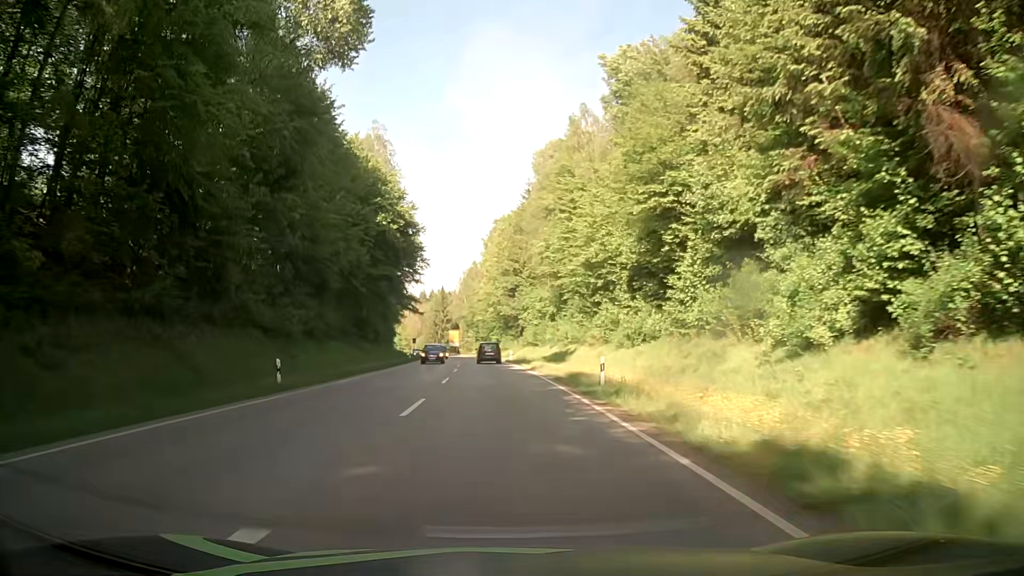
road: secondary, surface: asphalt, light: Day
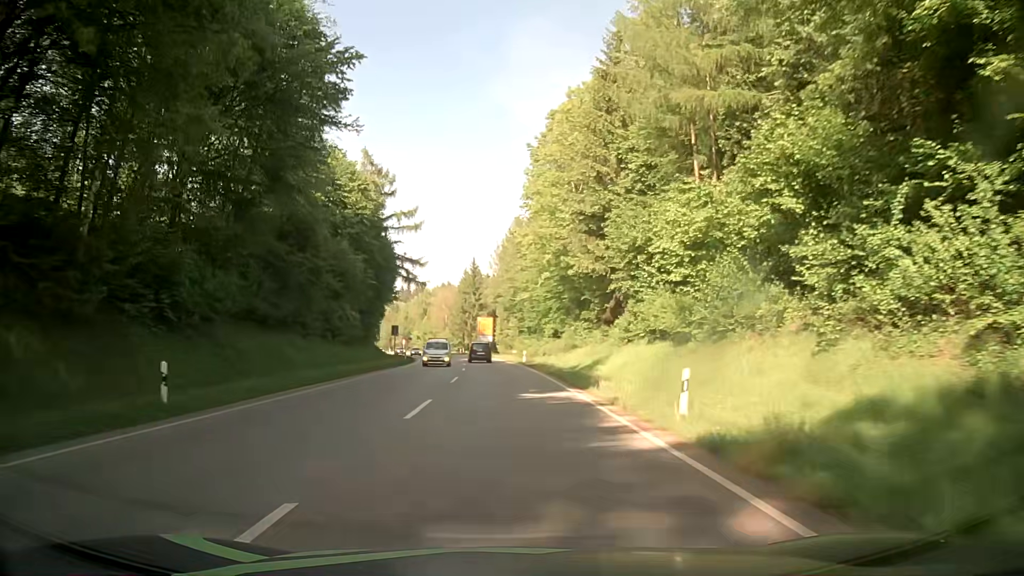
(-1.7, +55.8) m; -4°
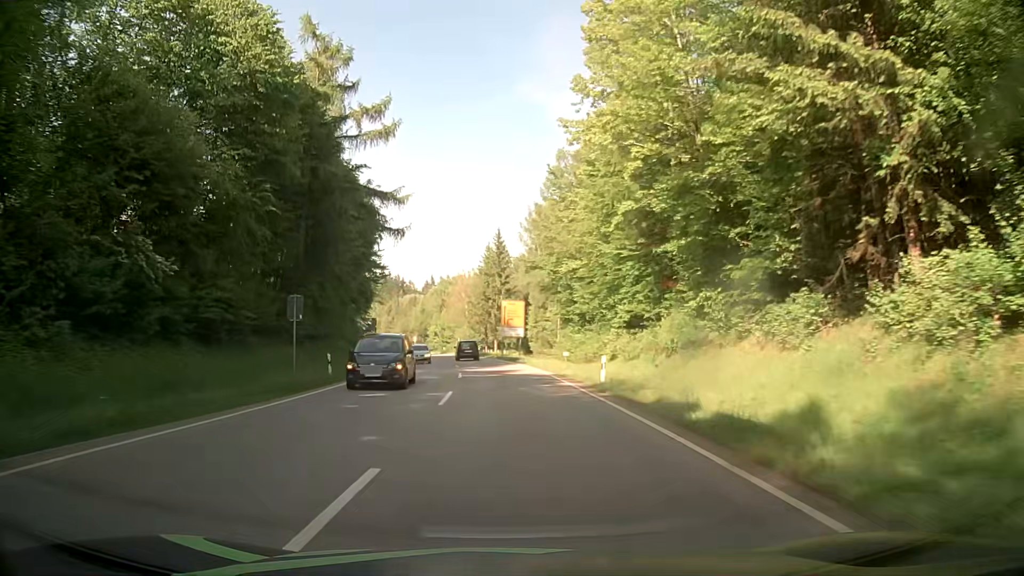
(-0.4, +33.5) m; -2°
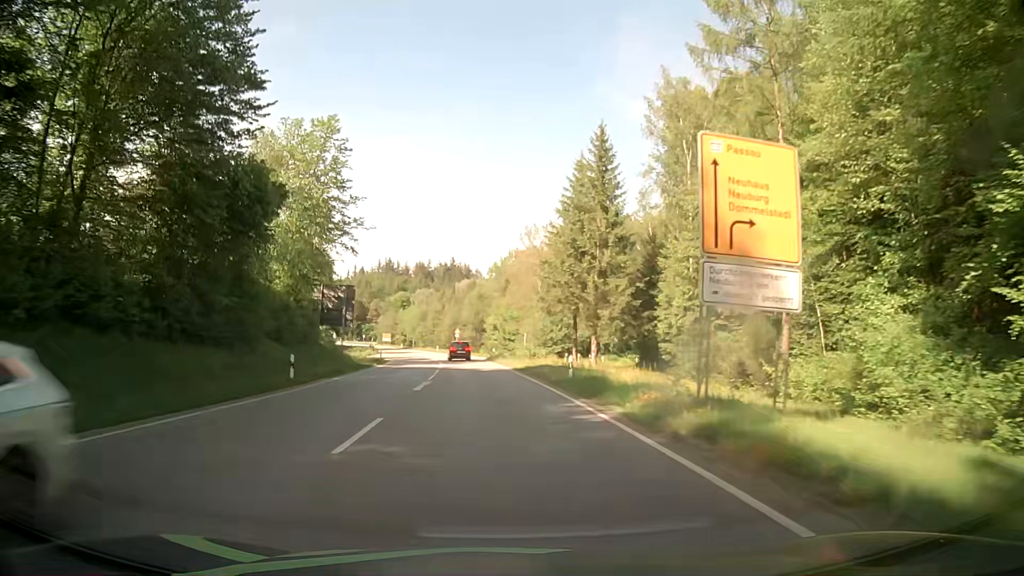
(-3.1, +55.2) m; -7°
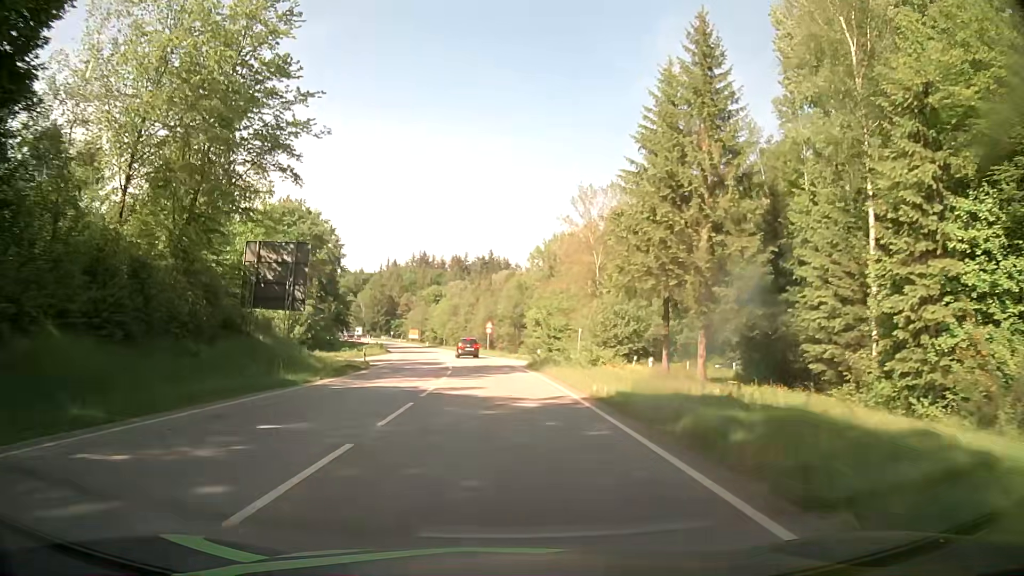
(-0.7, +22.1) m; -4°
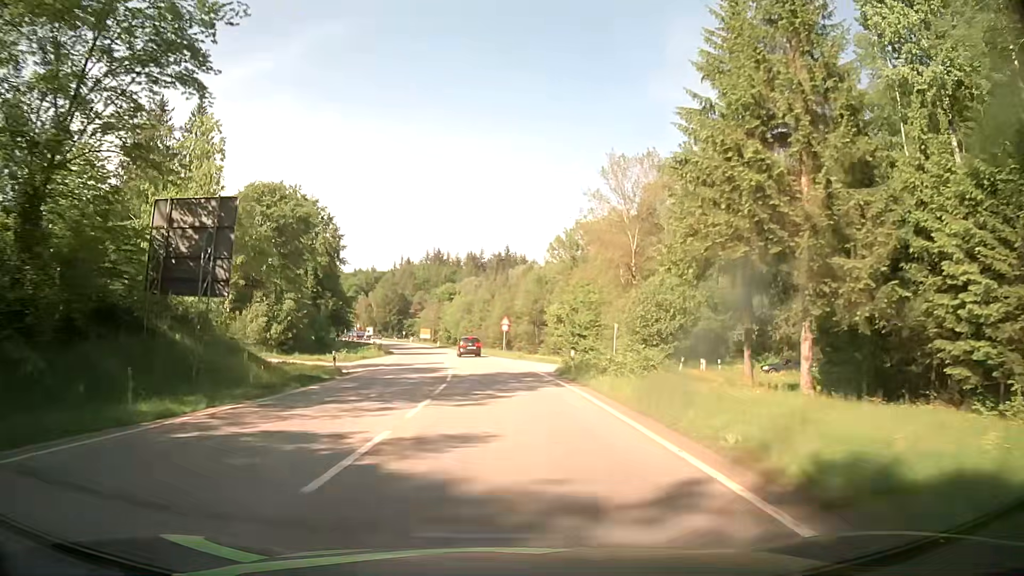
(0.0, +11.1) m; -1°
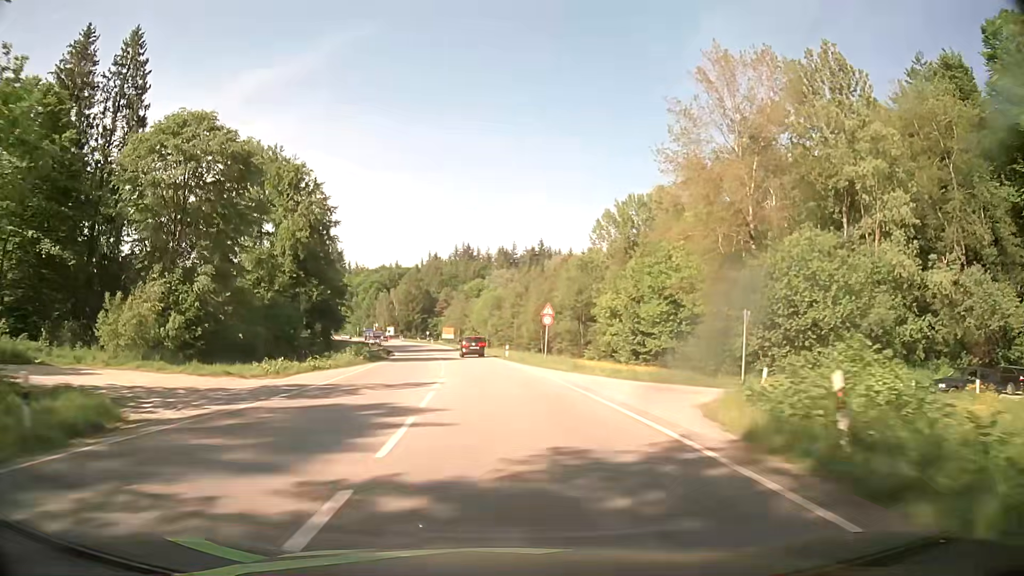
(-0.5, +22.1) m; -3°
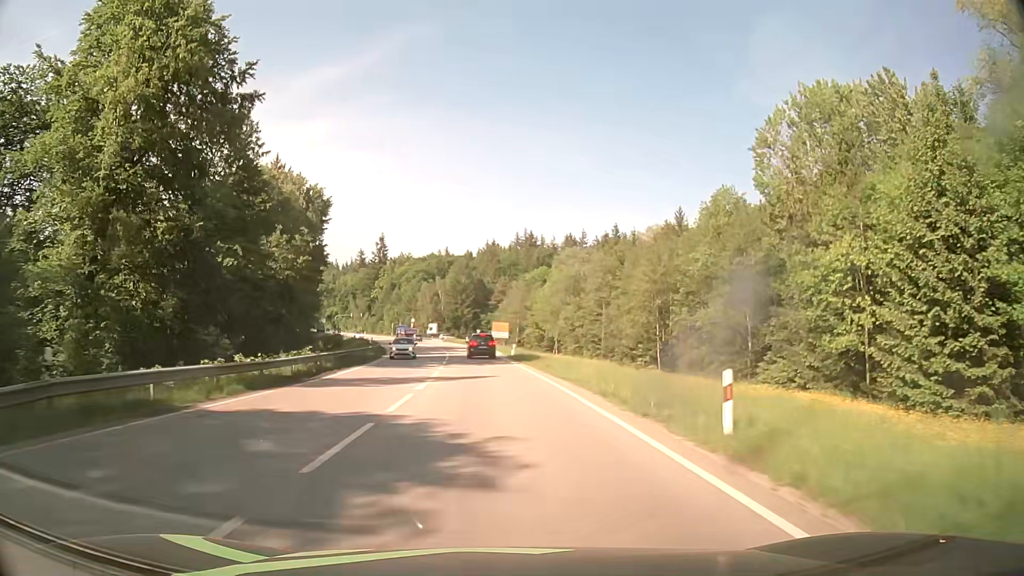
(-2.0, +43.1) m; -5°
(0, +10) (0, +20) (-1, +30) (-1, +40) (-2, +50) (-3, +60) (-4, +70) (-5, +80) (-7, +90) (-9, +99) m
